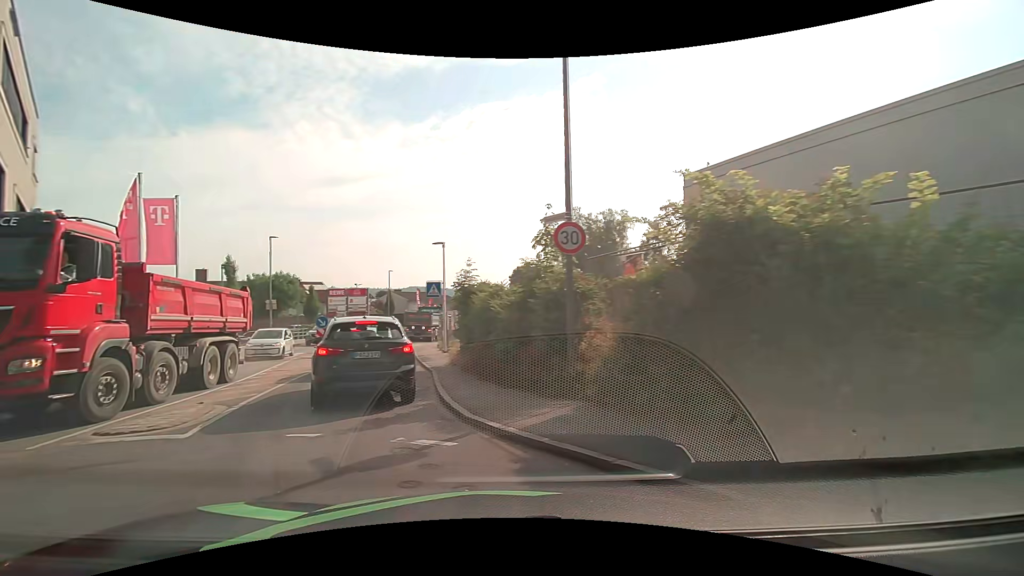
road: tertiary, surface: asphalt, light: Day
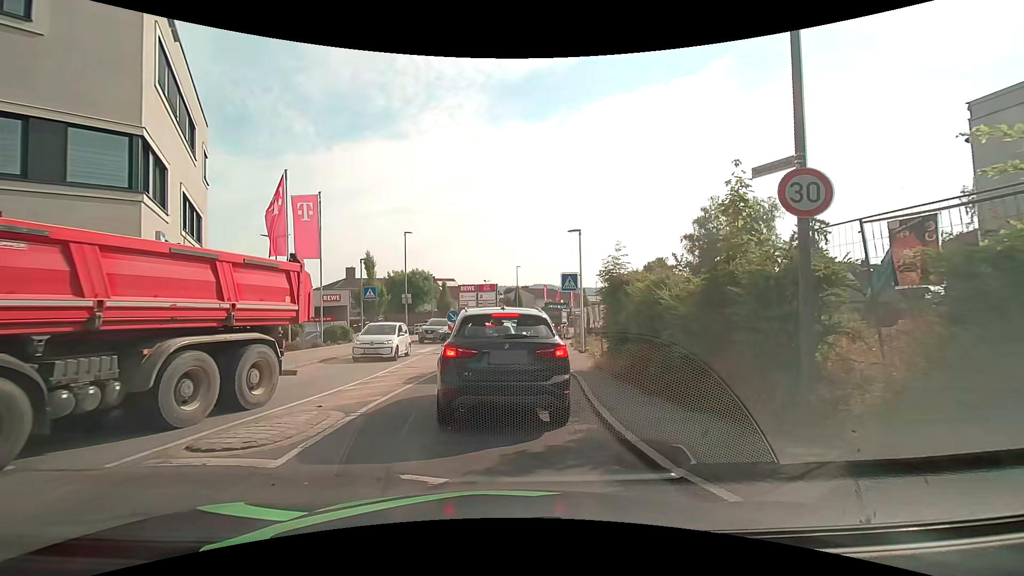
(-0.3, +2.4) m; -14°
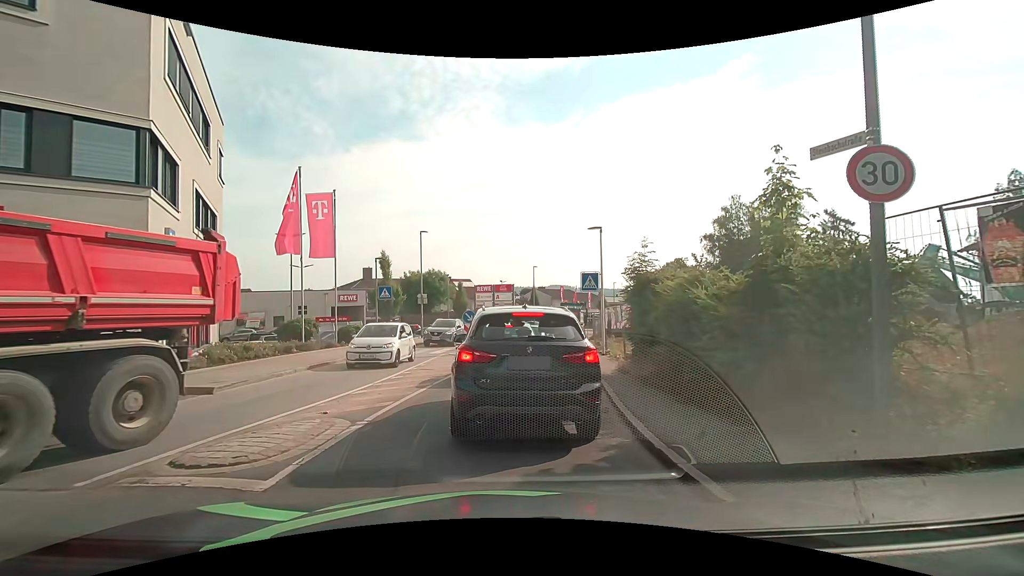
(0.0, +0.7) m; 0°
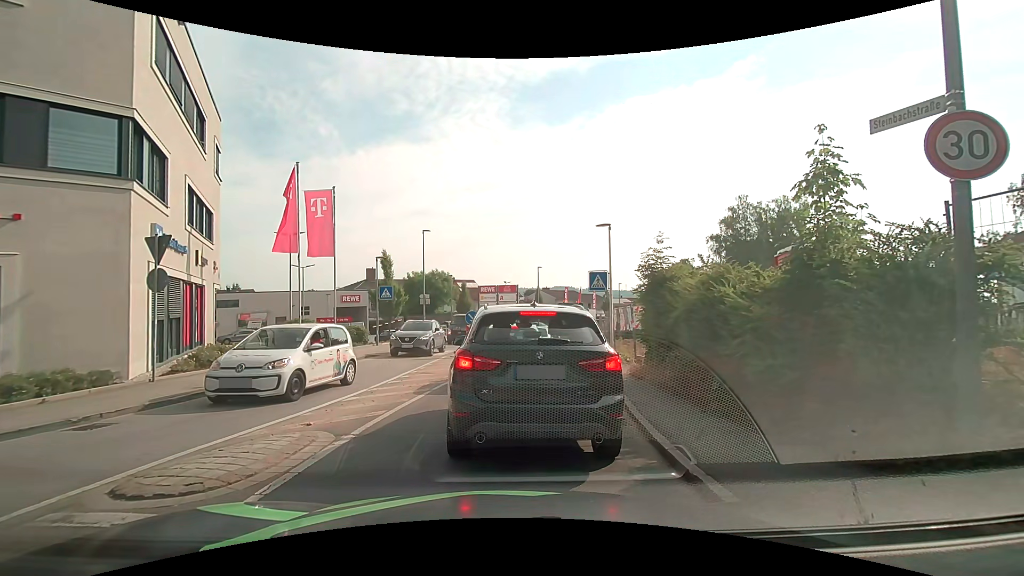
(0.0, +0.8) m; 0°
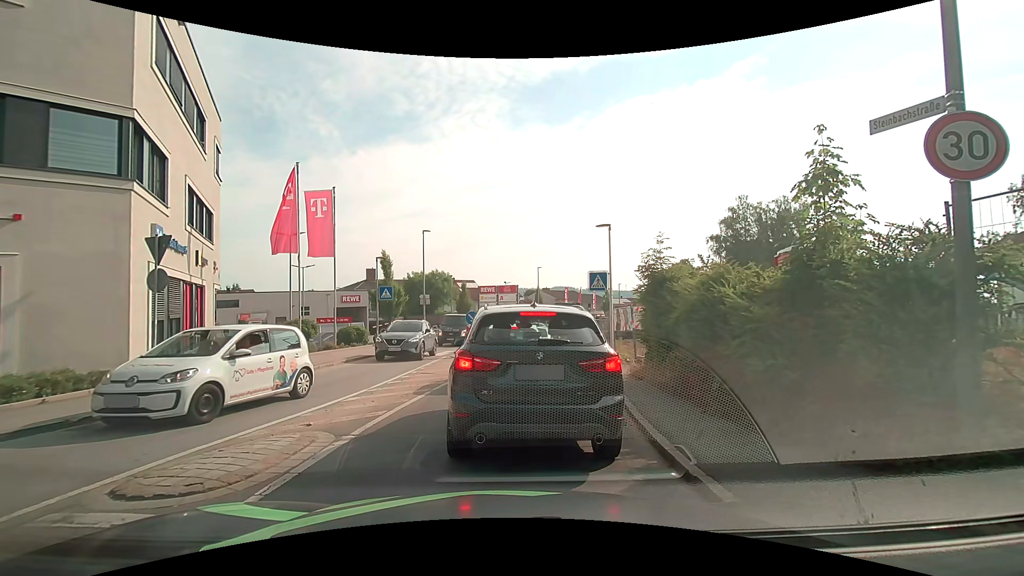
(0.0, 0.0) m; 0°
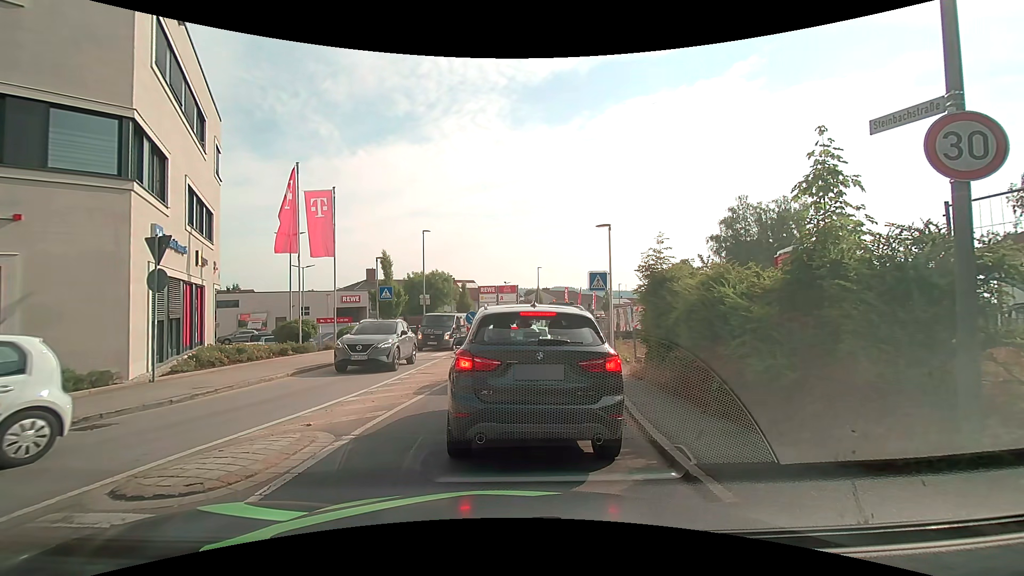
(0.0, 0.0) m; 0°
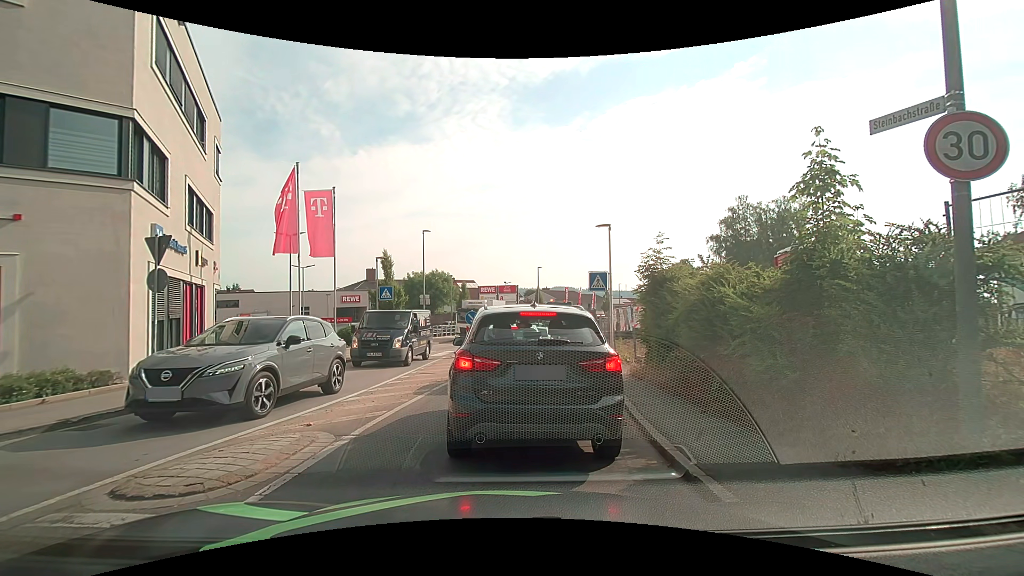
(0.0, 0.0) m; 0°
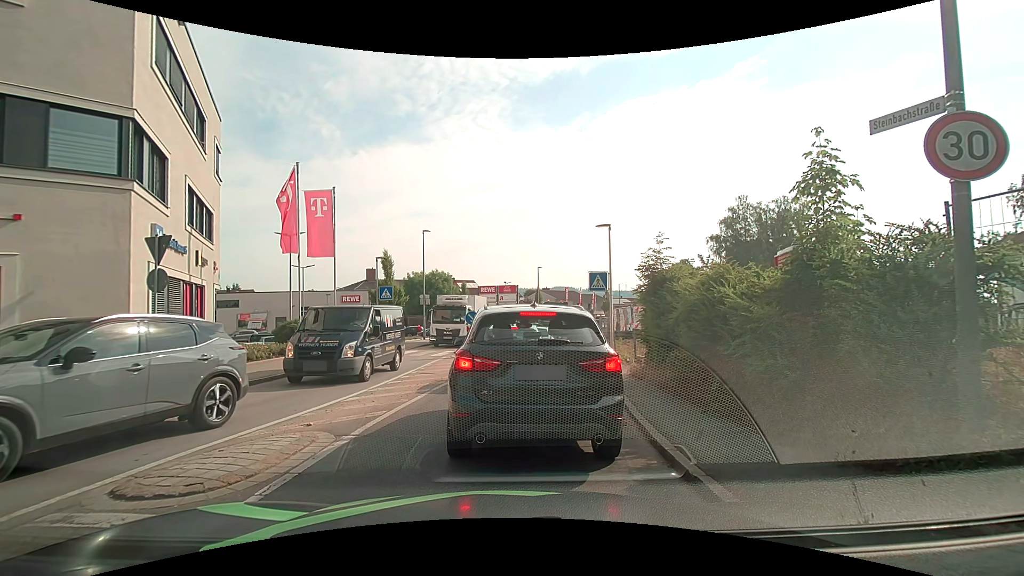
(0.0, 0.0) m; 0°
(0, +10) (+1, +20) (+1, +30) (+3, +40) (+4, +50) (+7, +59) (+11, +68) (+17, +77) (+23, +84) (+29, +92) m
